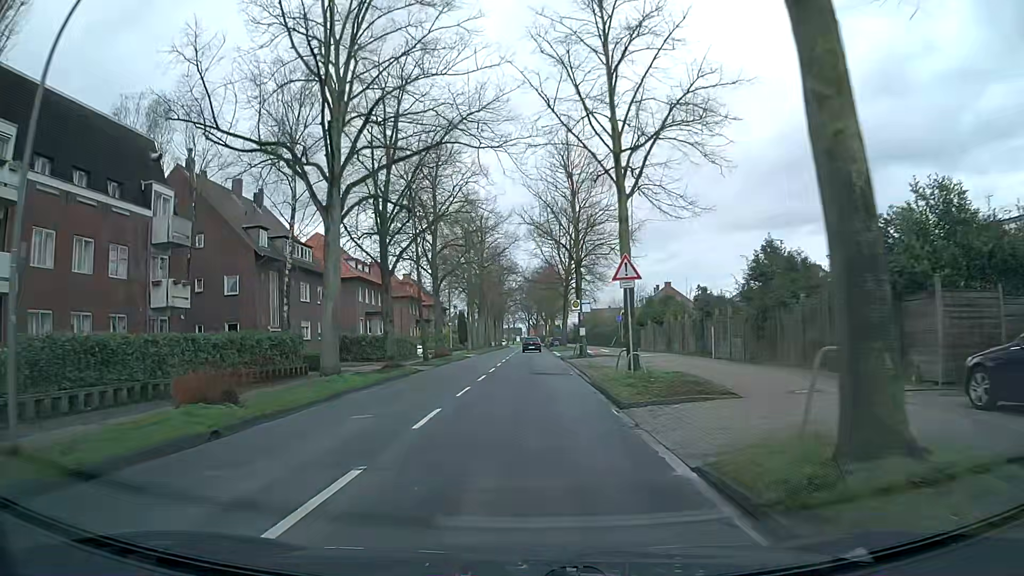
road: secondary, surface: asphalt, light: Day
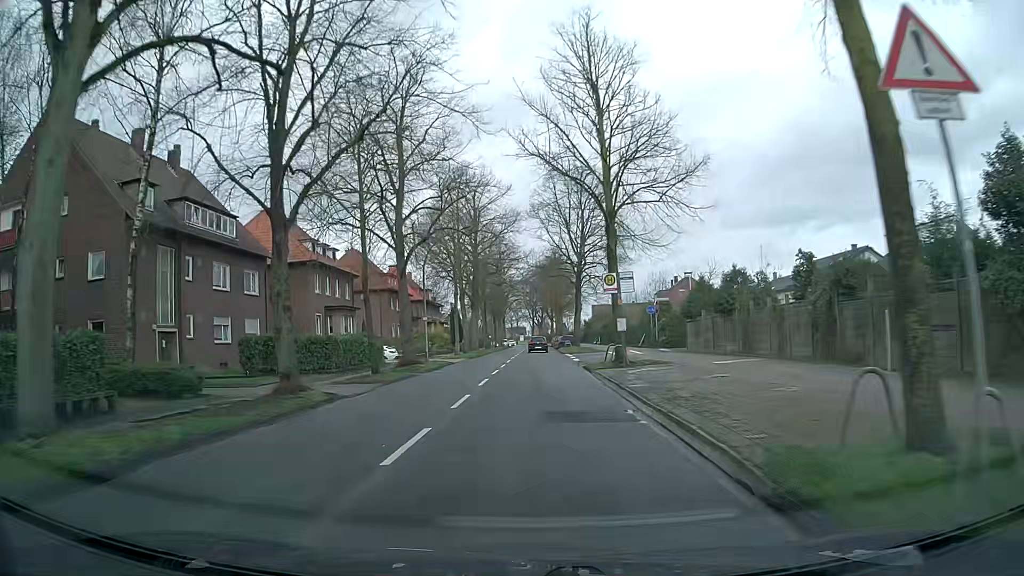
(+0.1, +15.0) m; 0°
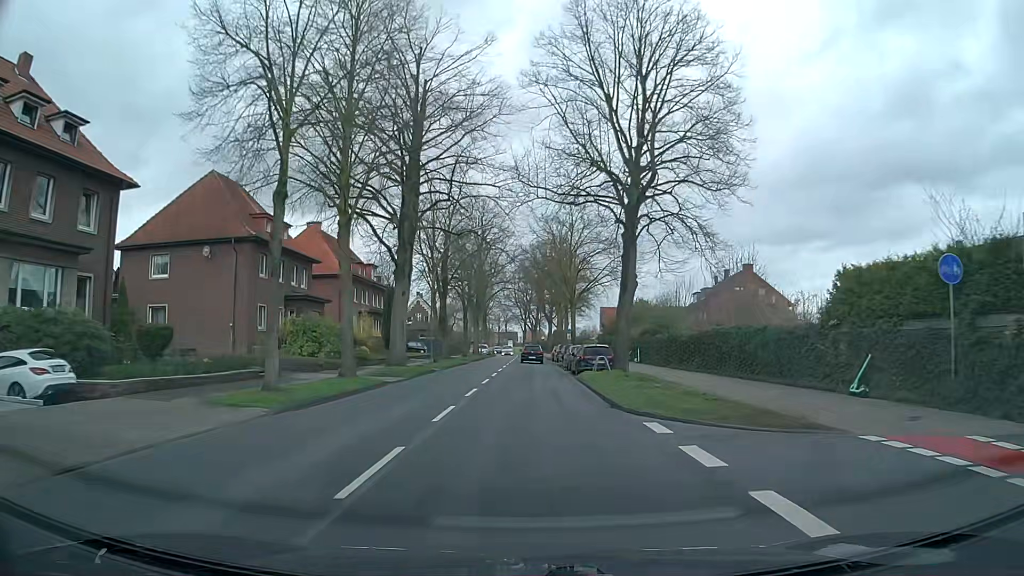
(+0.5, +37.7) m; 0°
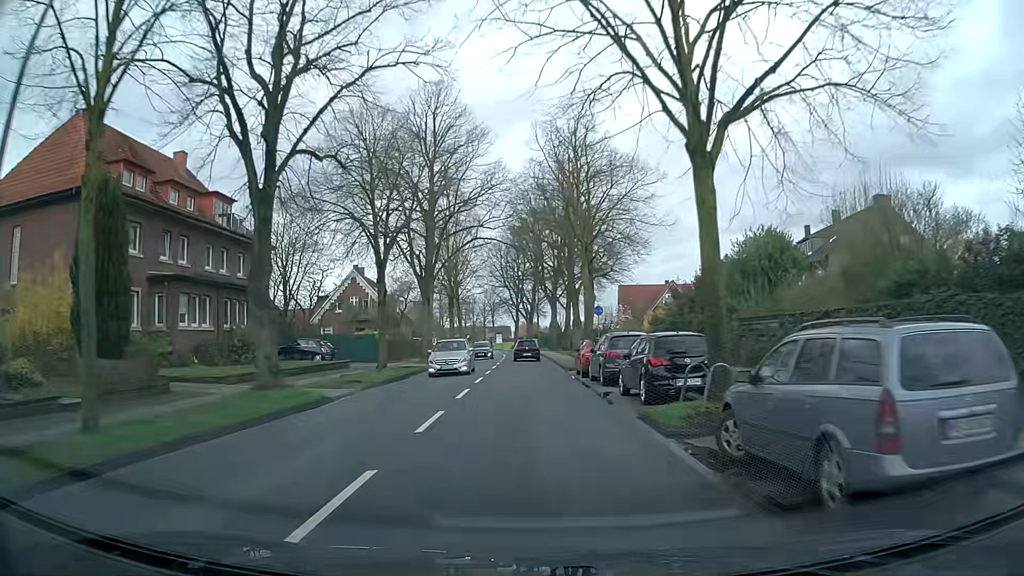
(+0.5, +37.9) m; +1°
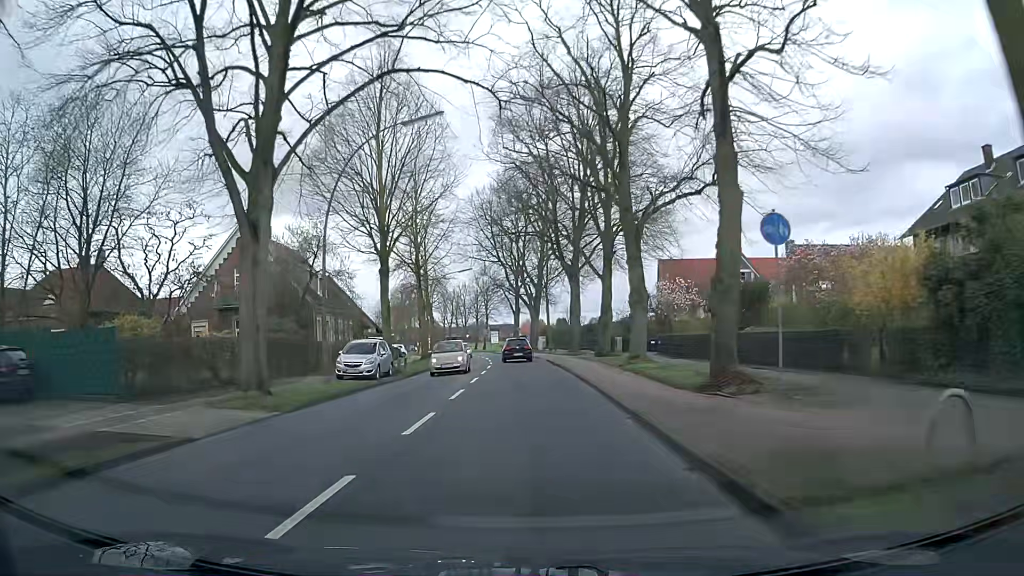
(0.0, +30.6) m; -1°
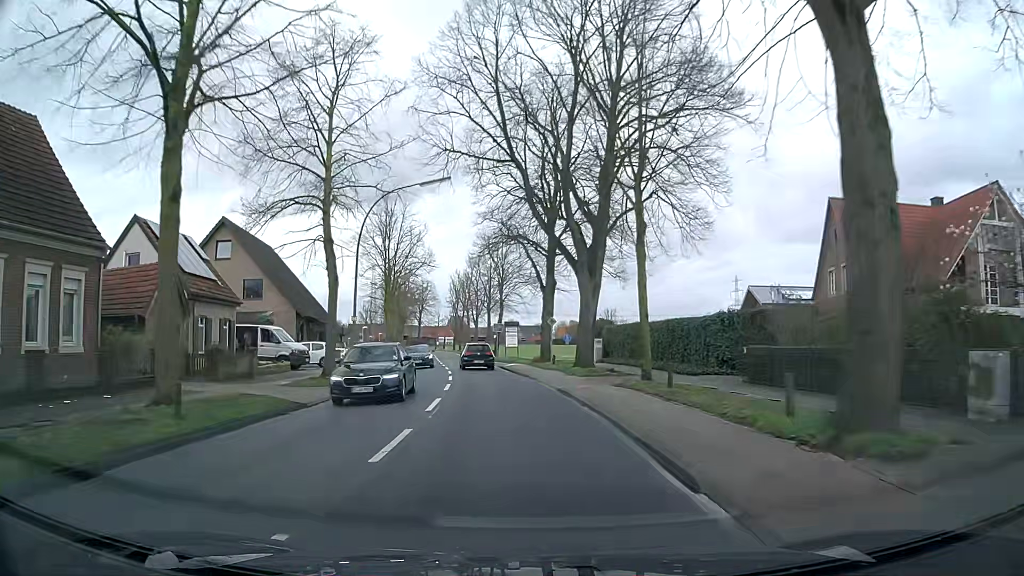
(-0.2, +38.4) m; -3°
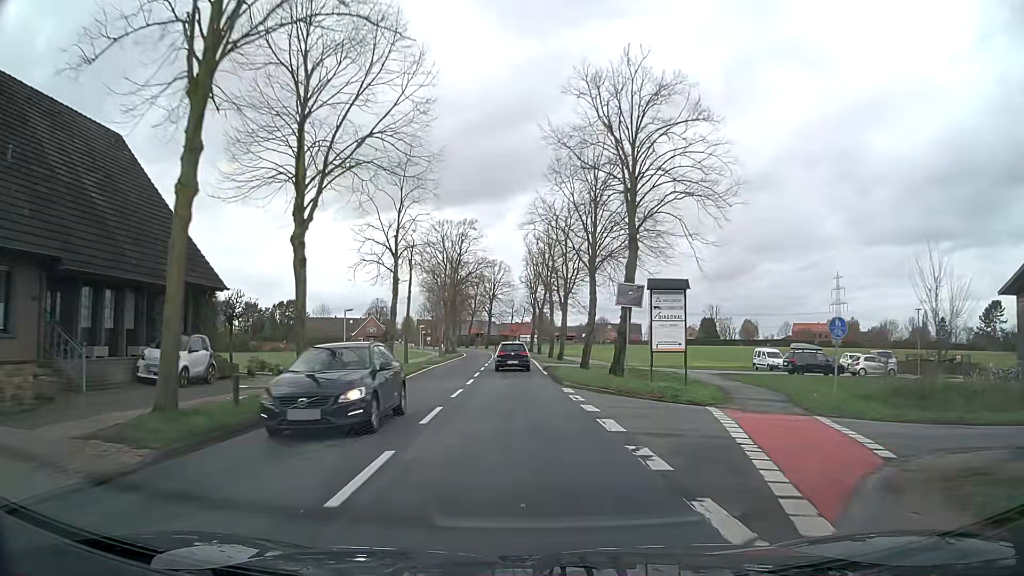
(-2.5, +38.5) m; -6°
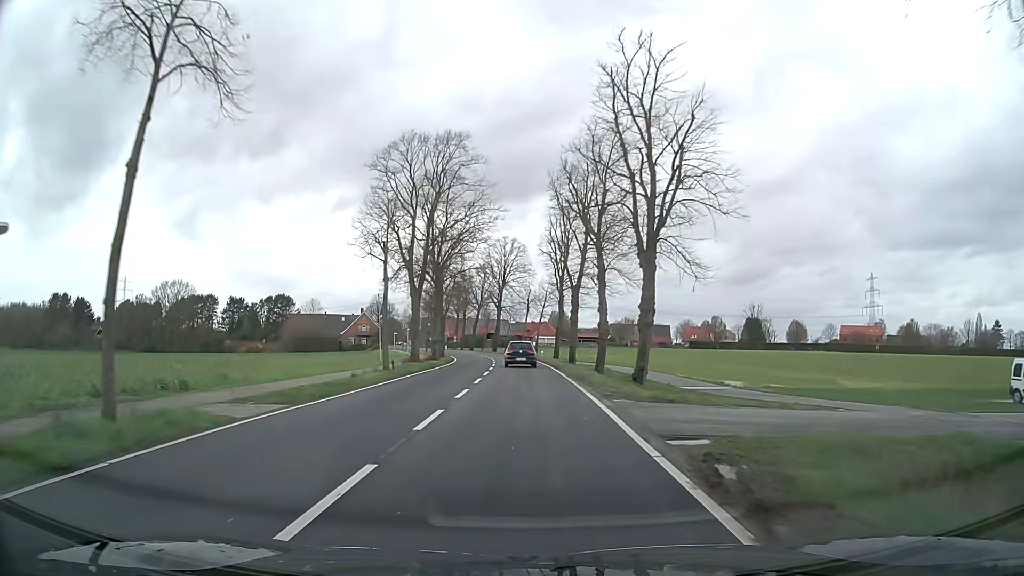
(-0.8, +31.0) m; -1°
